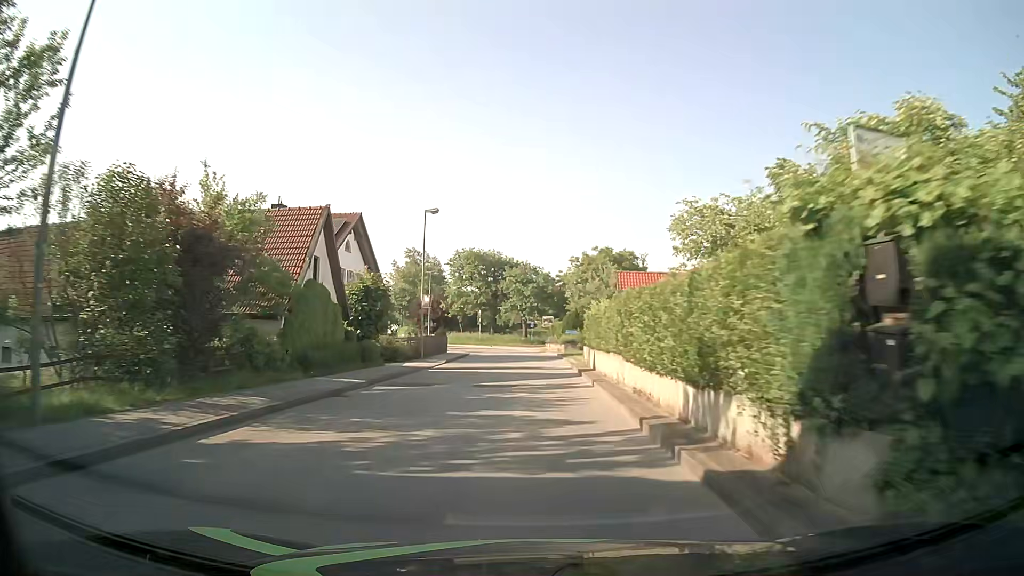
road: unclassified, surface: asphalt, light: Day
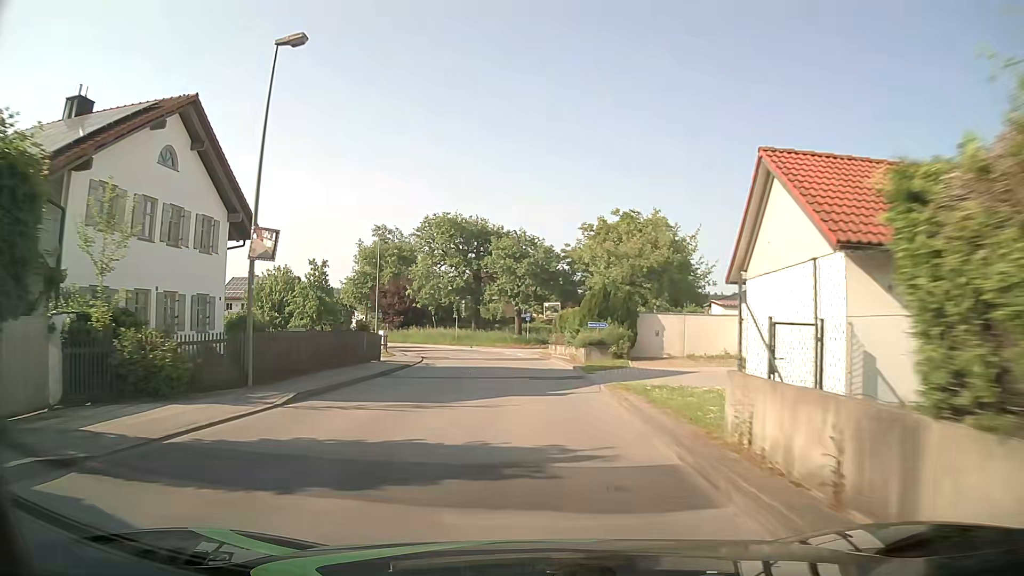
(+0.1, +22.3) m; 0°
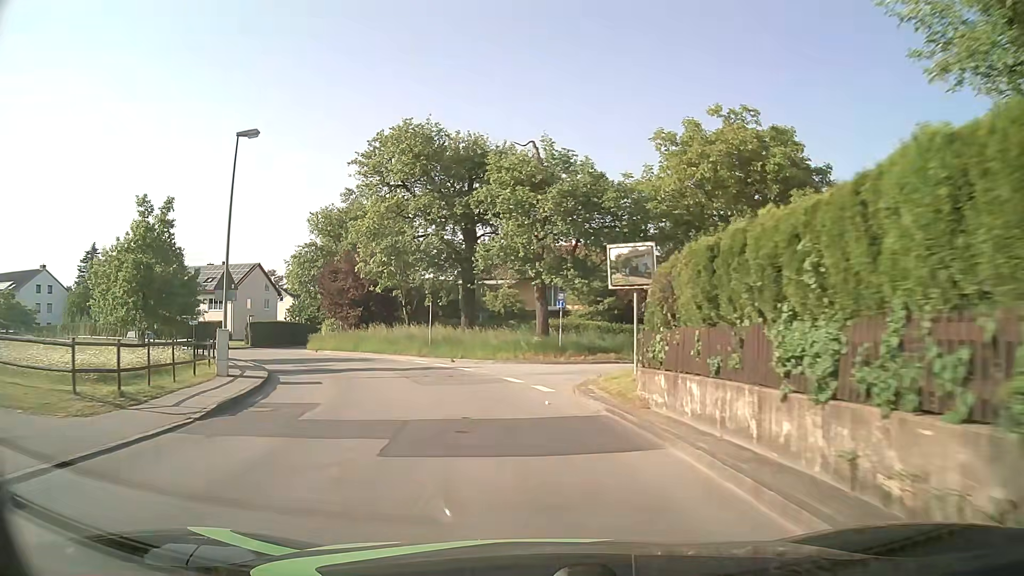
(-0.3, +27.0) m; -2°
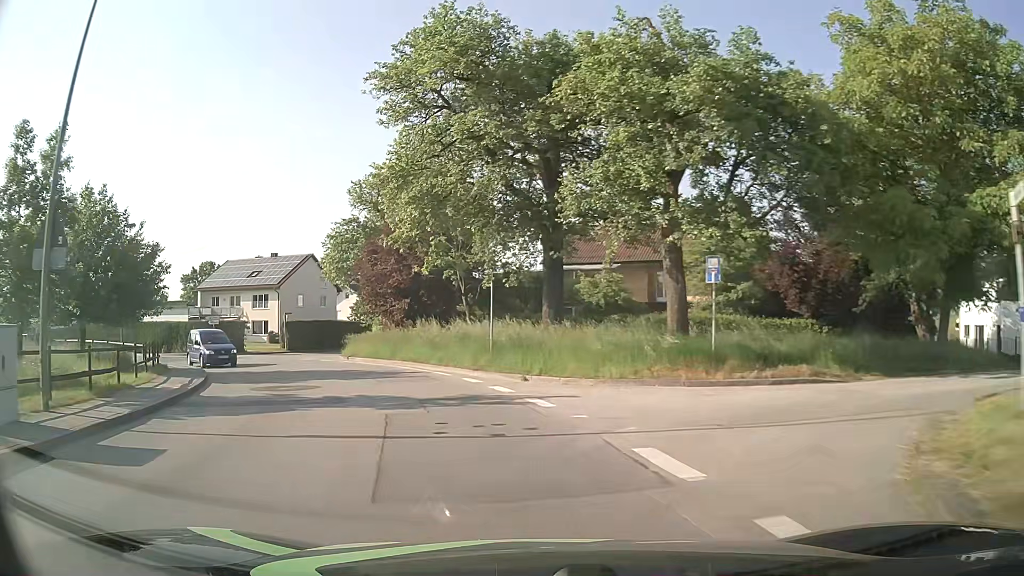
(-0.8, +12.5) m; -8°
(-1, +10) (-4, +20) (-9, +28) (-15, +36) (-23, +41) (-32, +46) (-42, +49) (-52, +51) (-61, +53) (-71, +55) m
